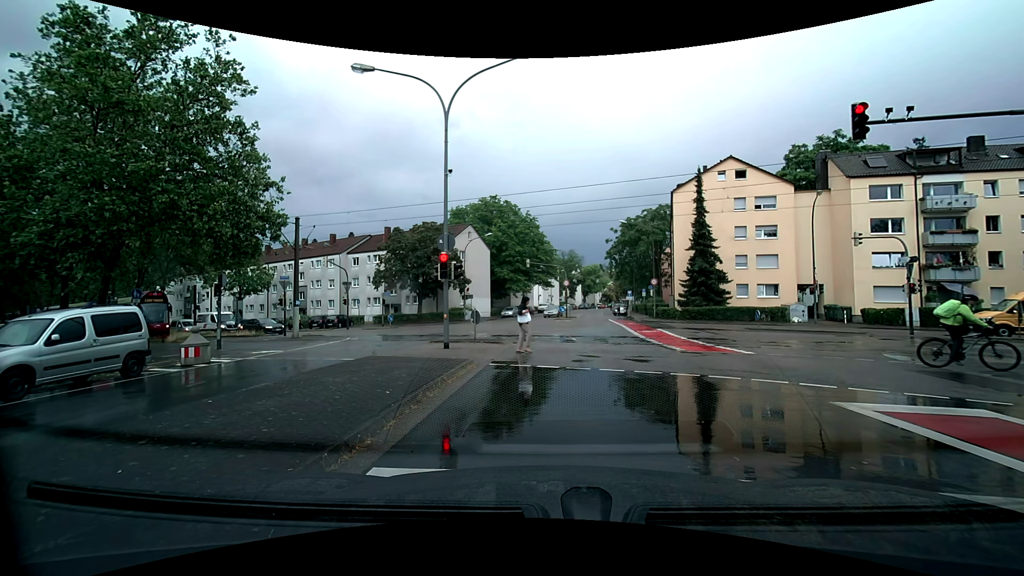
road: tertiary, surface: asphalt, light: Day
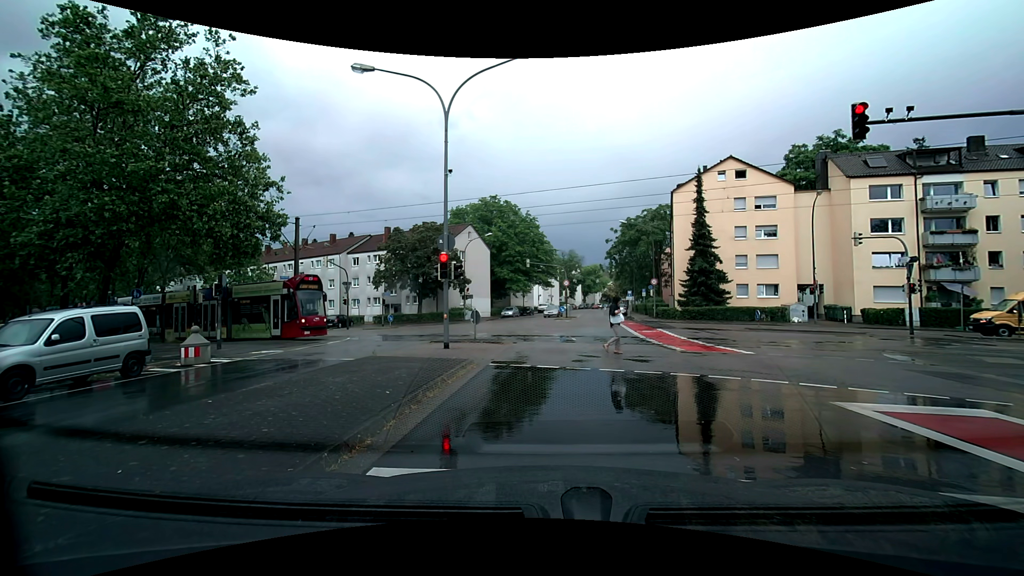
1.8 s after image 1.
(0.0, 0.0) m; 0°
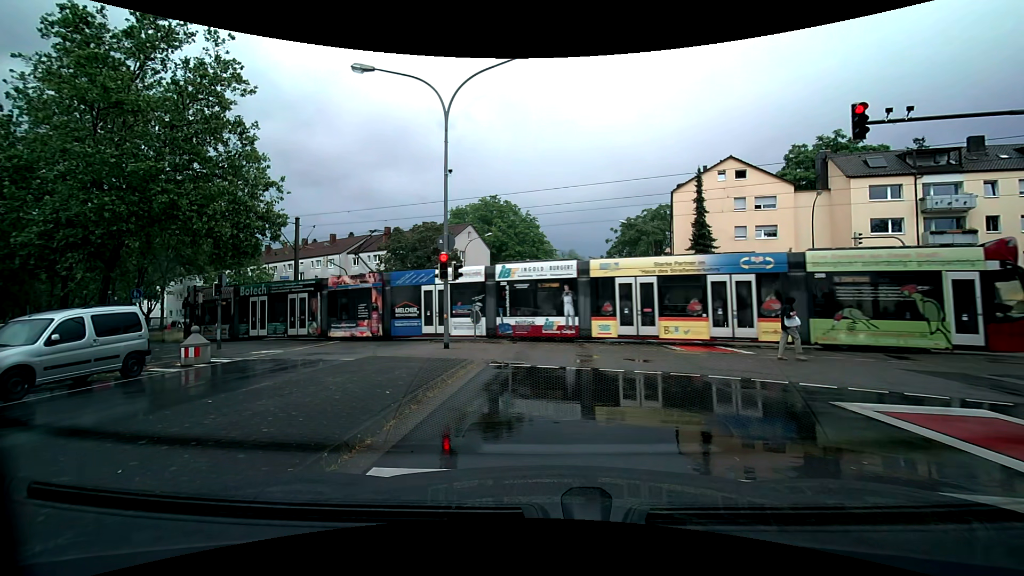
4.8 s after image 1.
(0.0, 0.0) m; 0°
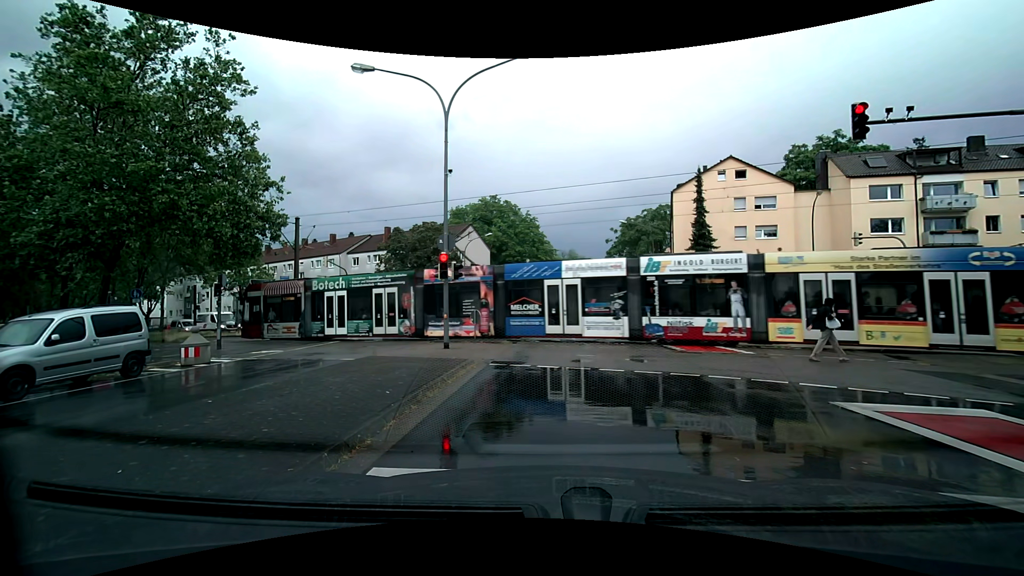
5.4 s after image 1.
(0.0, 0.0) m; 0°
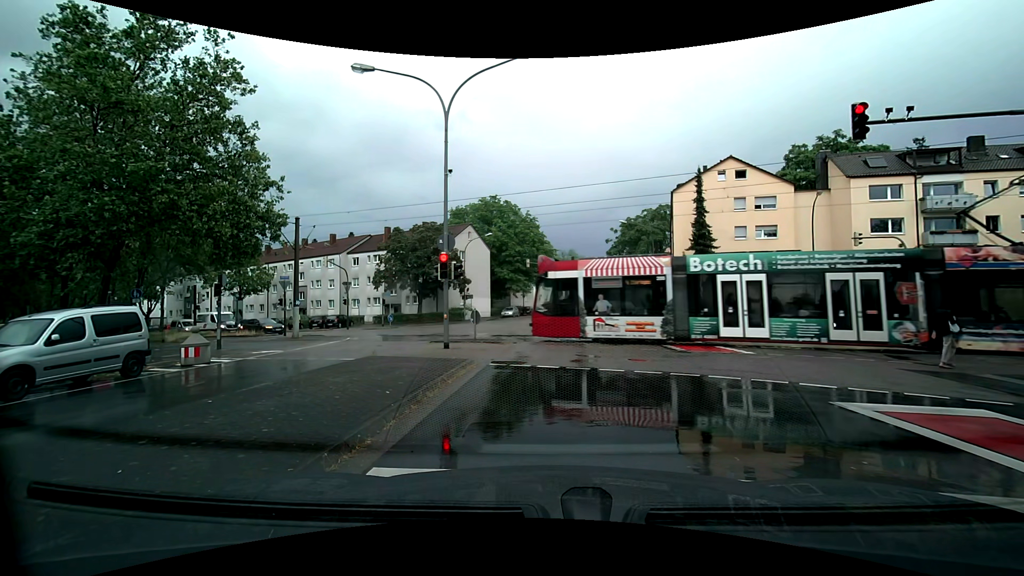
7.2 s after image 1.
(0.0, 0.0) m; 0°
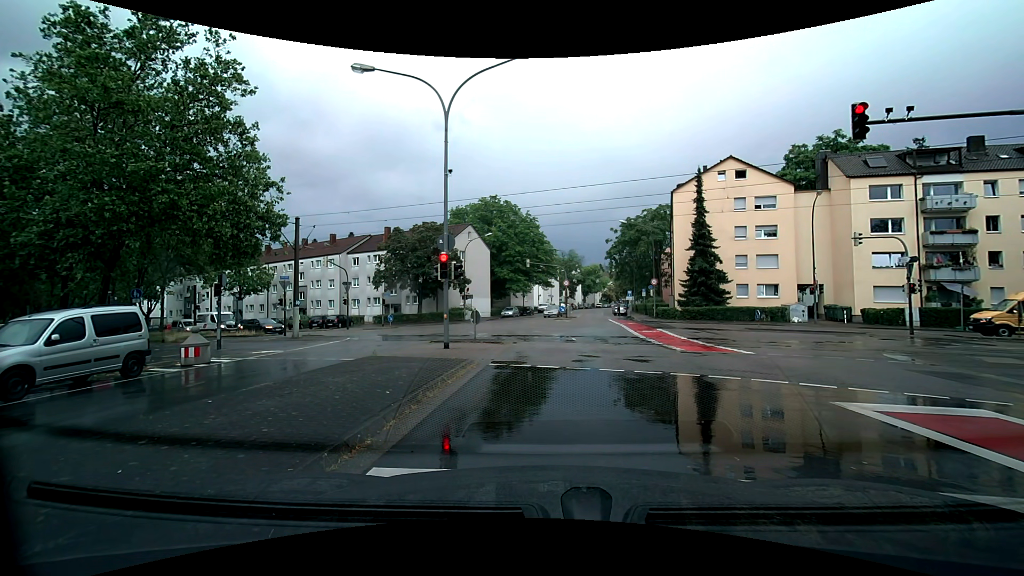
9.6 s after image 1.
(0.0, 0.0) m; 0°
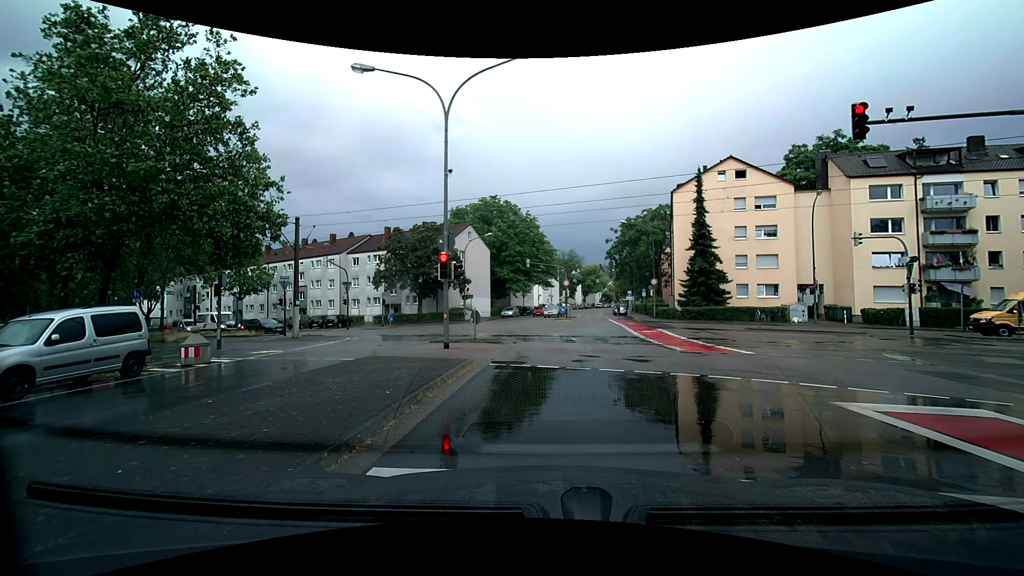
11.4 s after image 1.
(0.0, 0.0) m; 0°
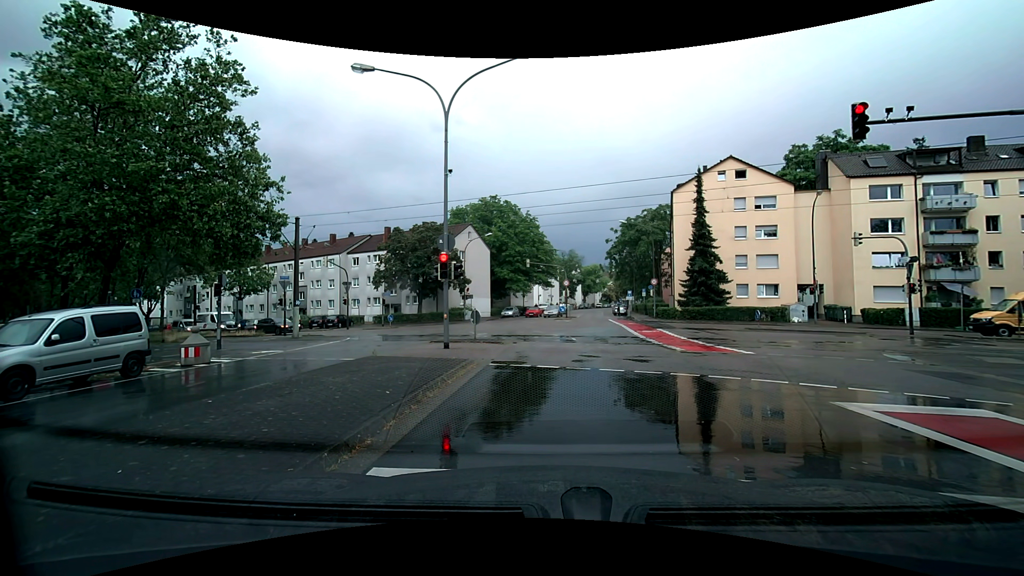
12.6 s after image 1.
(0.0, 0.0) m; 0°
